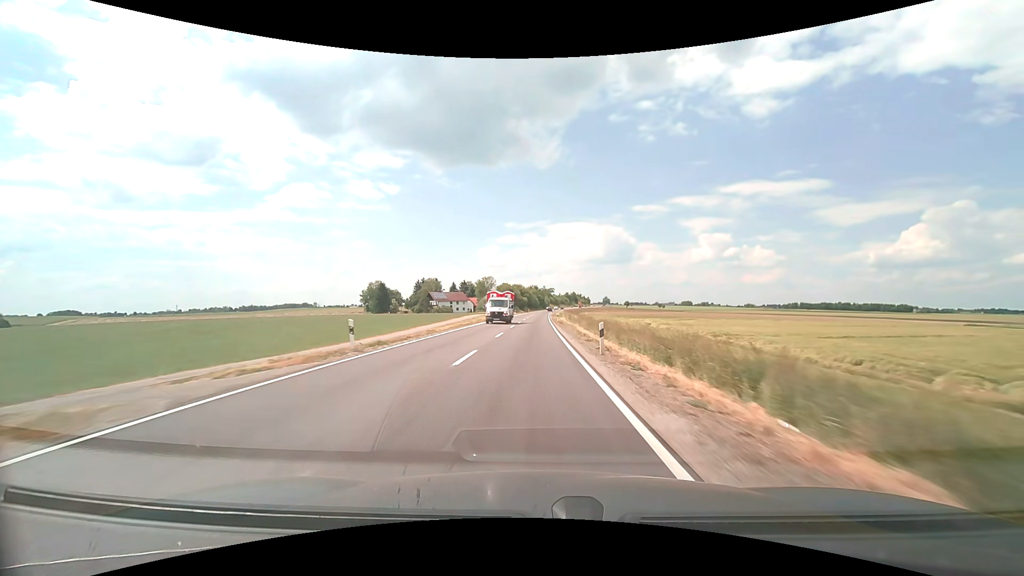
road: secondary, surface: asphalt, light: Day
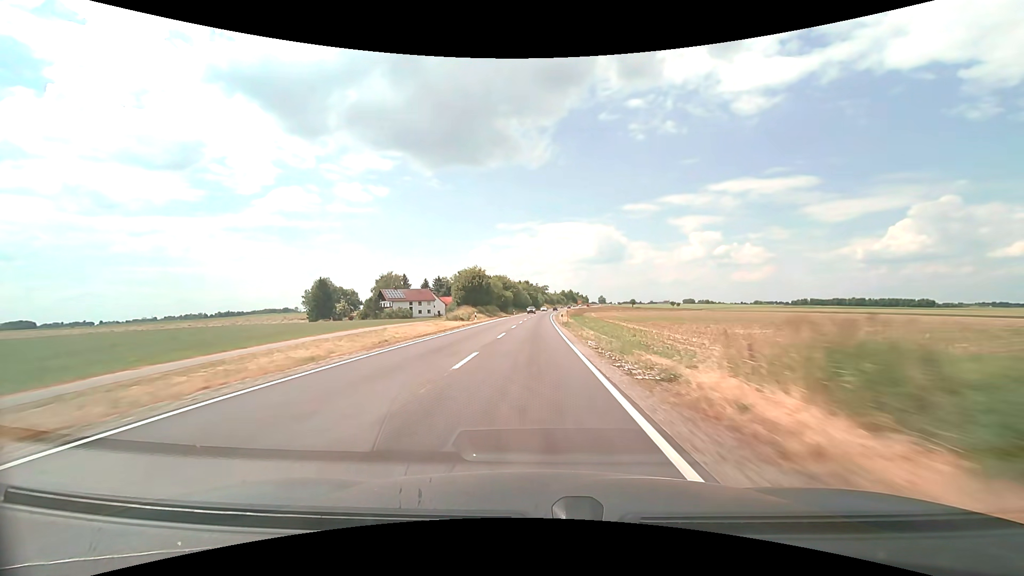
(+0.2, +60.9) m; +1°
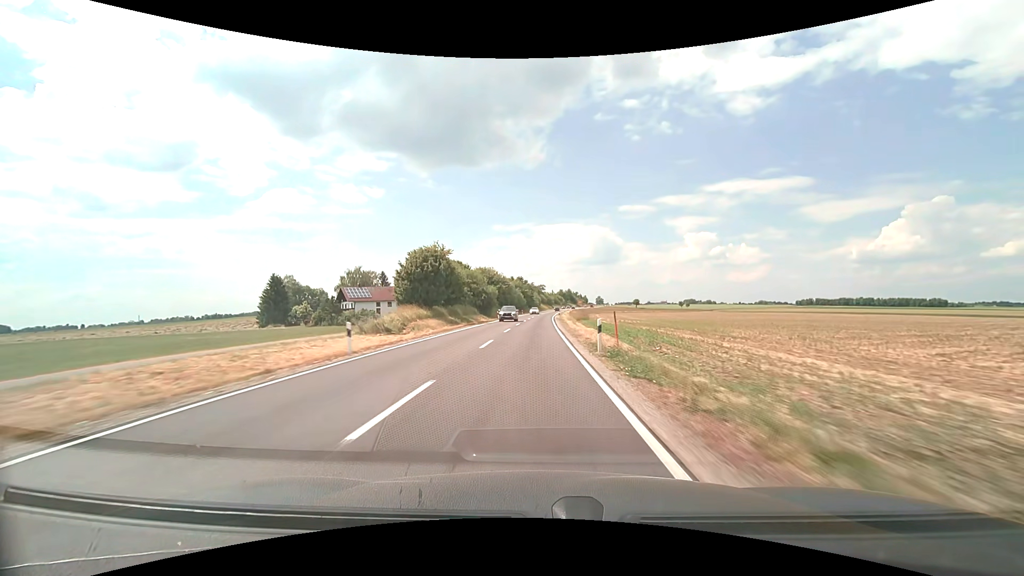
(+0.2, +30.1) m; 0°
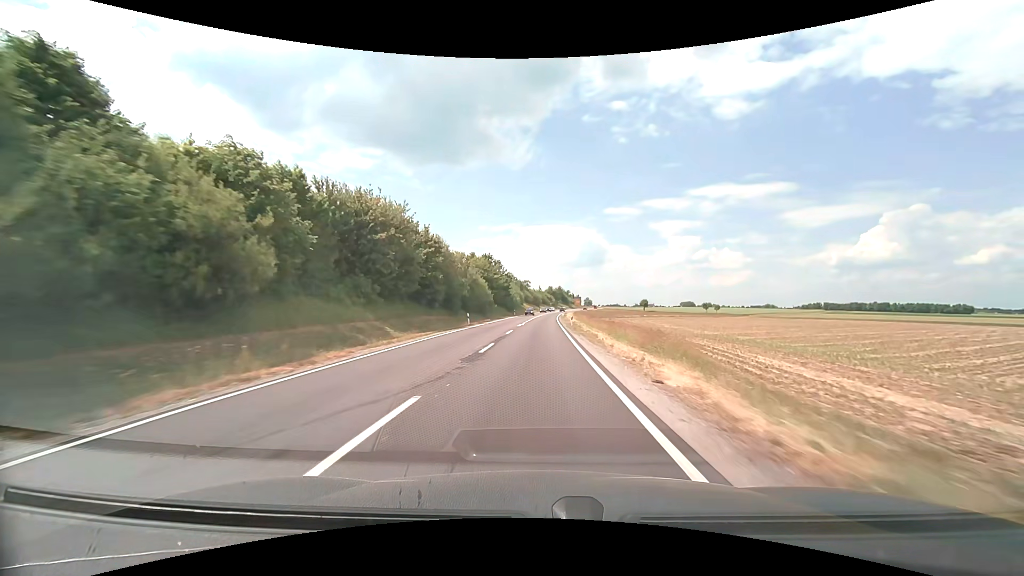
(+0.9, +73.9) m; +2°
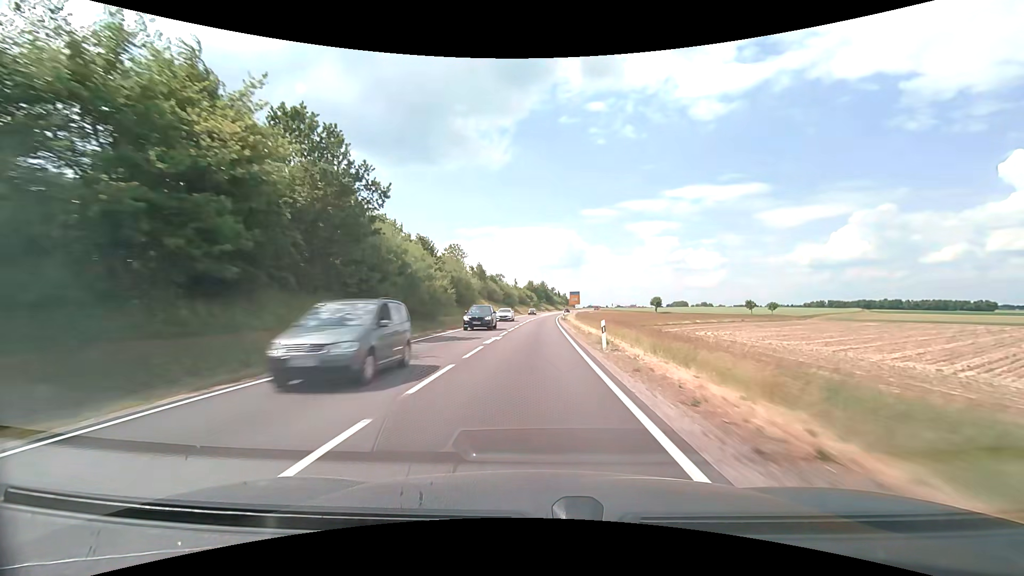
(+1.6, +74.0) m; +2°
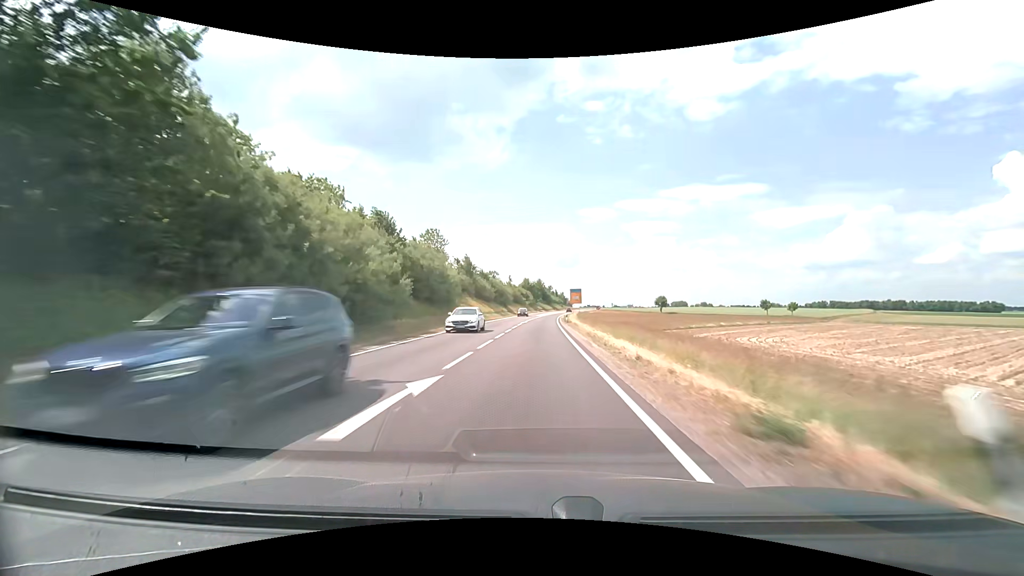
(+0.1, +14.9) m; +1°
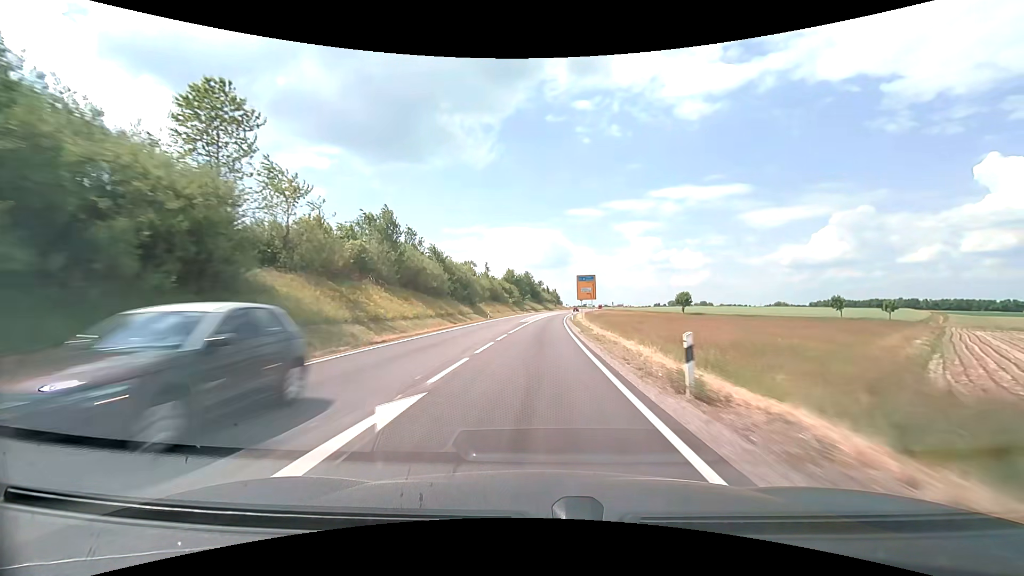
(+0.3, +44.4) m; +1°
(0, +10) (0, +20) (0, +30) (+1, +40) (+1, +50) (+1, +60) (+2, +70) (+3, +80) (+4, +90) (+5, +100) m
